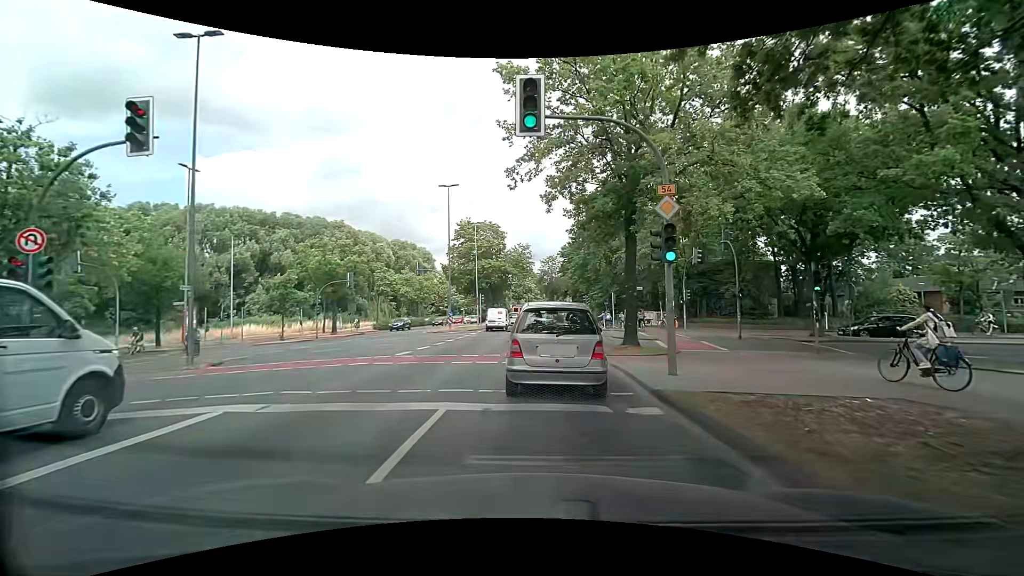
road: primary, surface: asphalt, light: Day
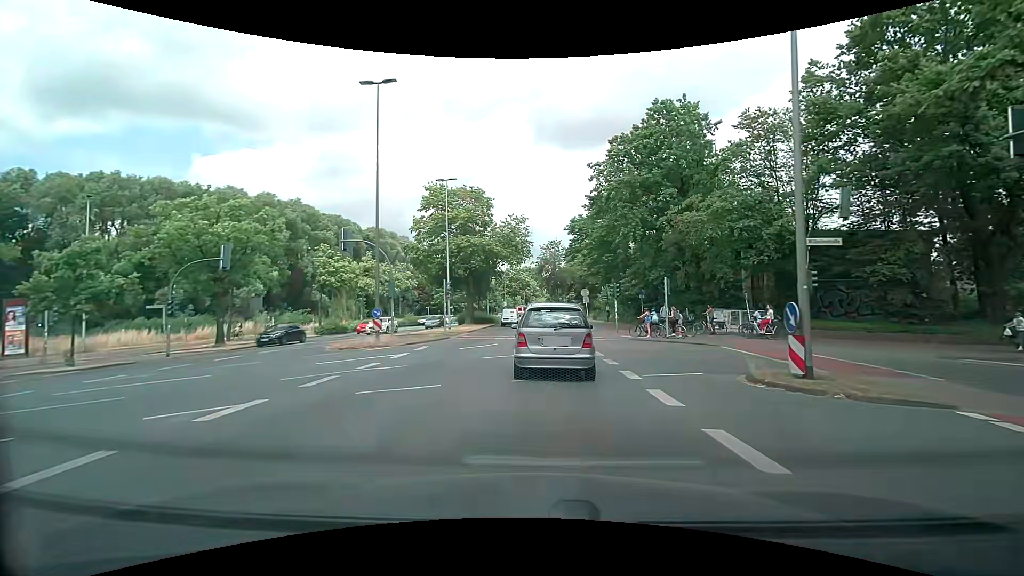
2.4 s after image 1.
(-0.1, +19.2) m; -1°
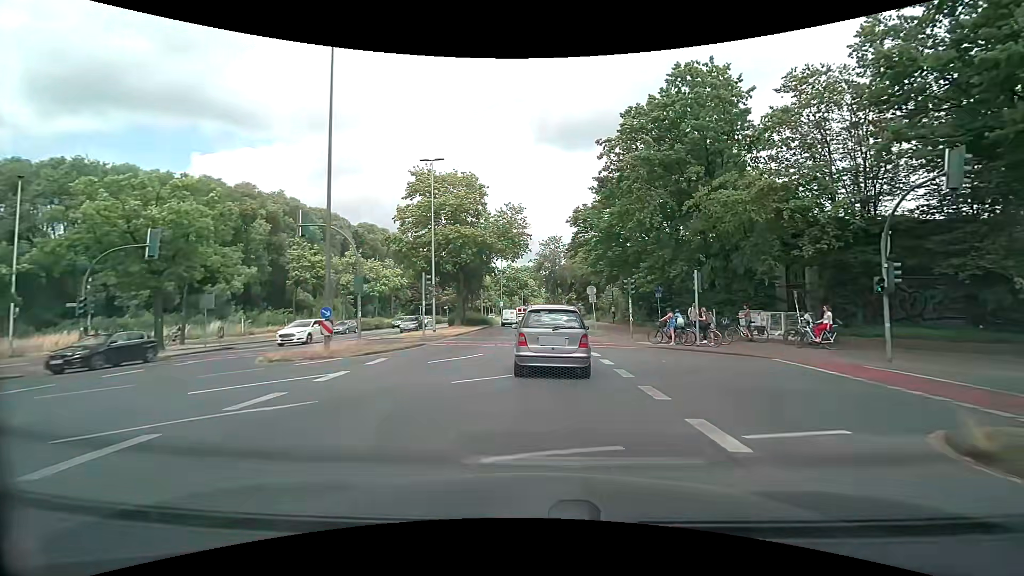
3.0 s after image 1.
(+0.1, +5.4) m; +1°
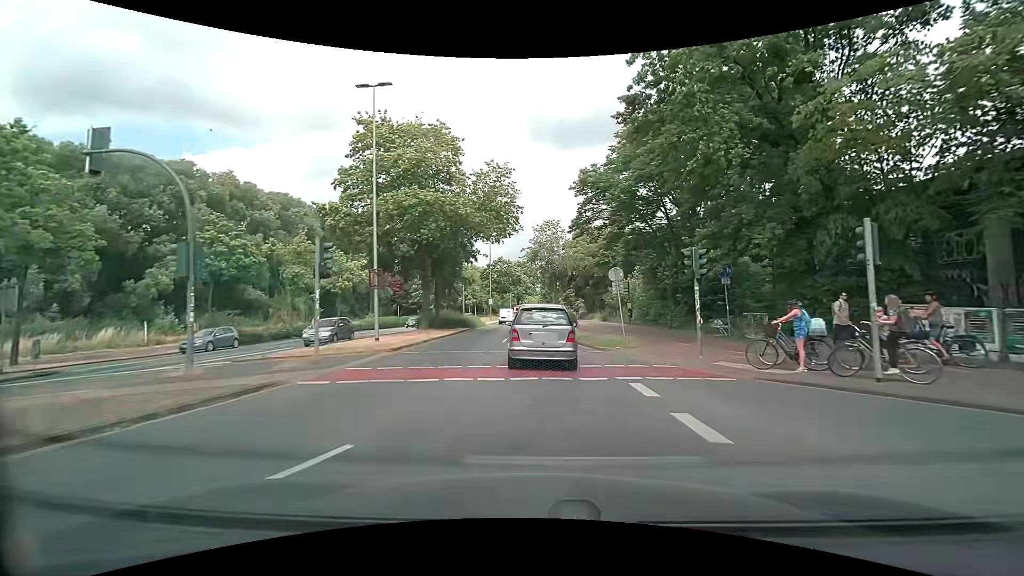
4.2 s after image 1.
(+0.1, +11.8) m; +1°
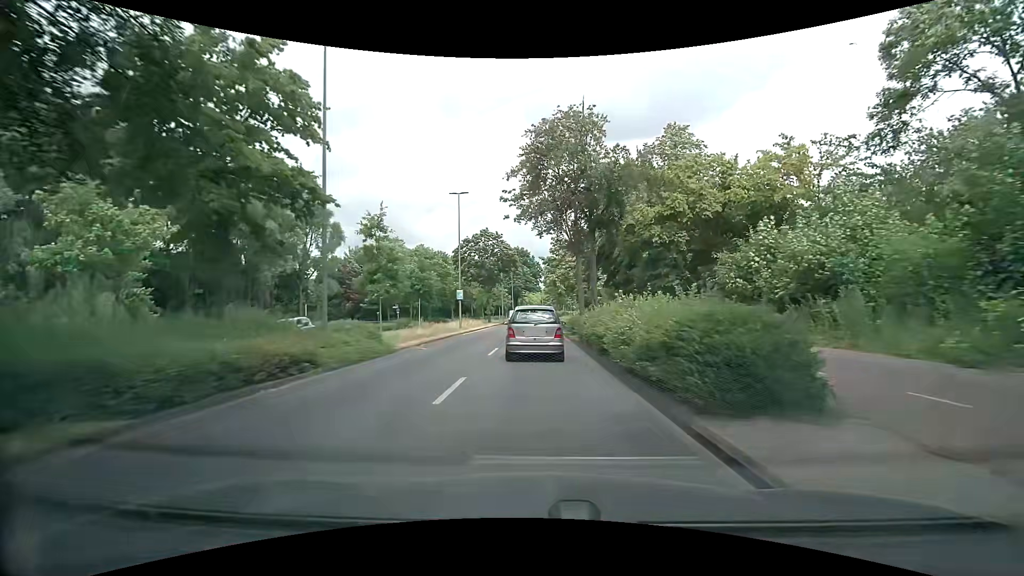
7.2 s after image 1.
(-0.2, +33.8) m; -1°
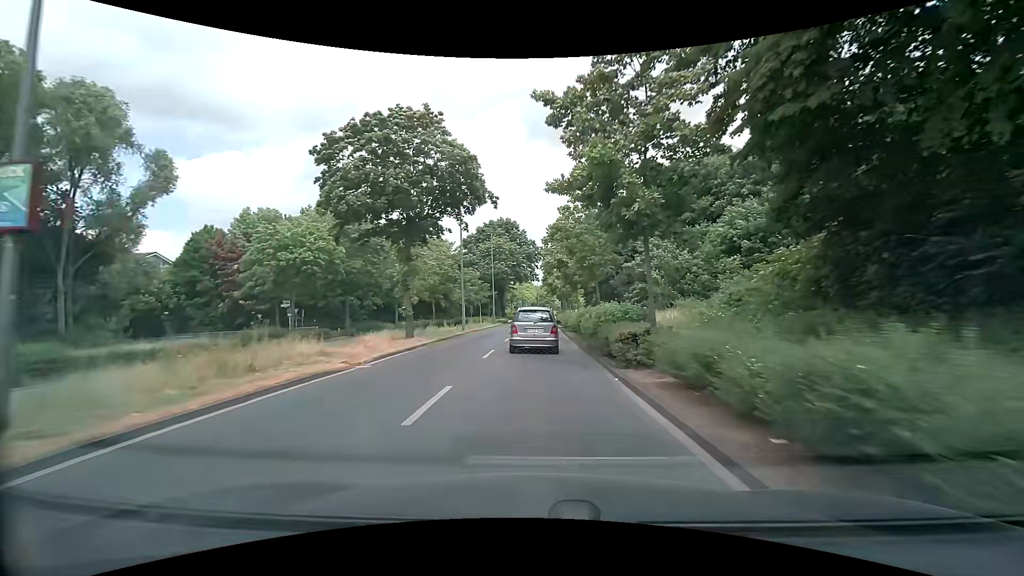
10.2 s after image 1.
(+0.6, +37.5) m; +1°
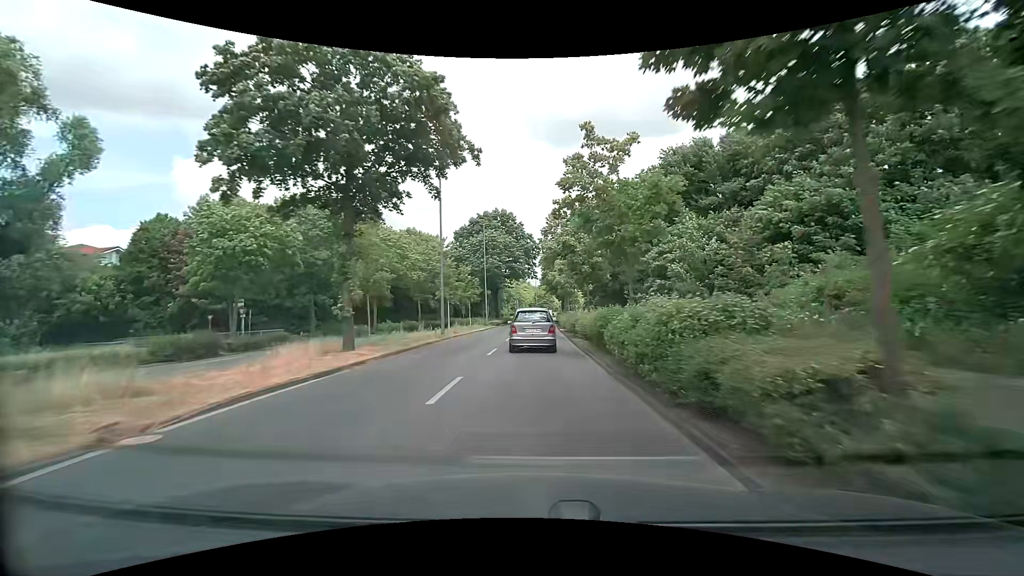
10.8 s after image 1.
(+0.1, +7.7) m; 0°
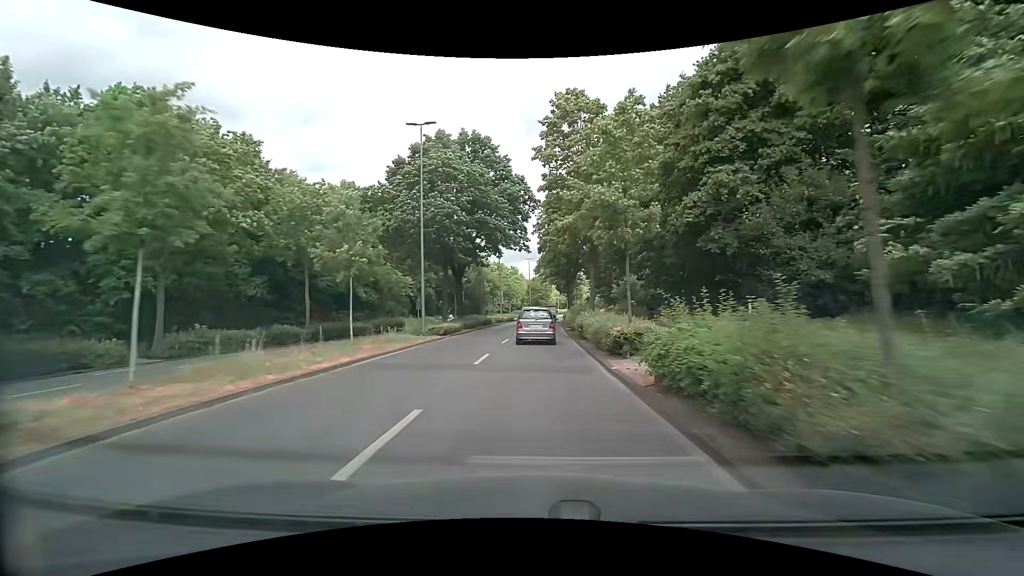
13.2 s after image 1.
(+0.3, +30.9) m; +1°
(0, +10) (0, +20) (0, +30) (+1, +40) (+1, +50) (+2, +60) (+2, +70) (+3, +80) (+4, +90) (+5, +100) m
